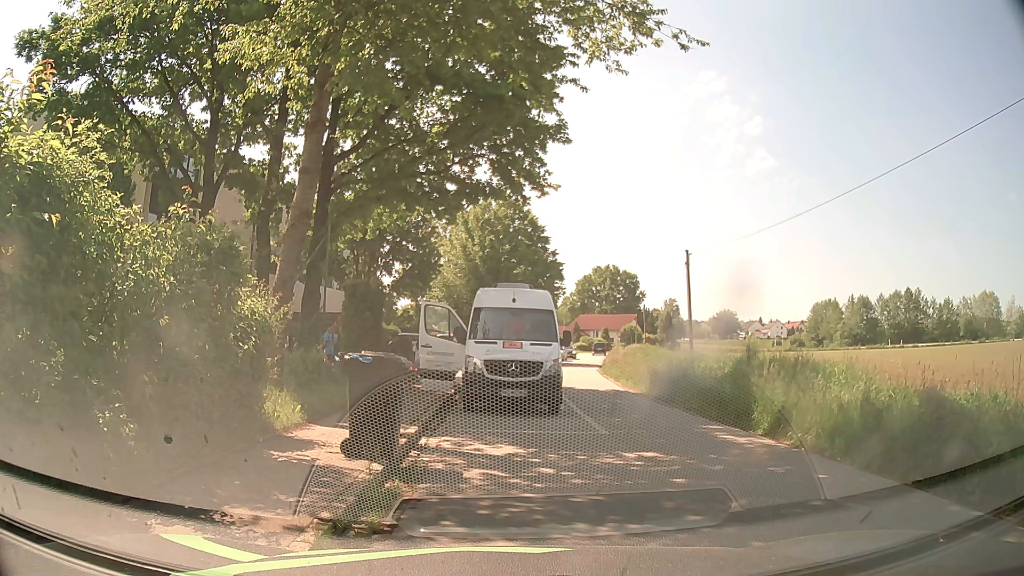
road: residential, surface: asphalt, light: Day
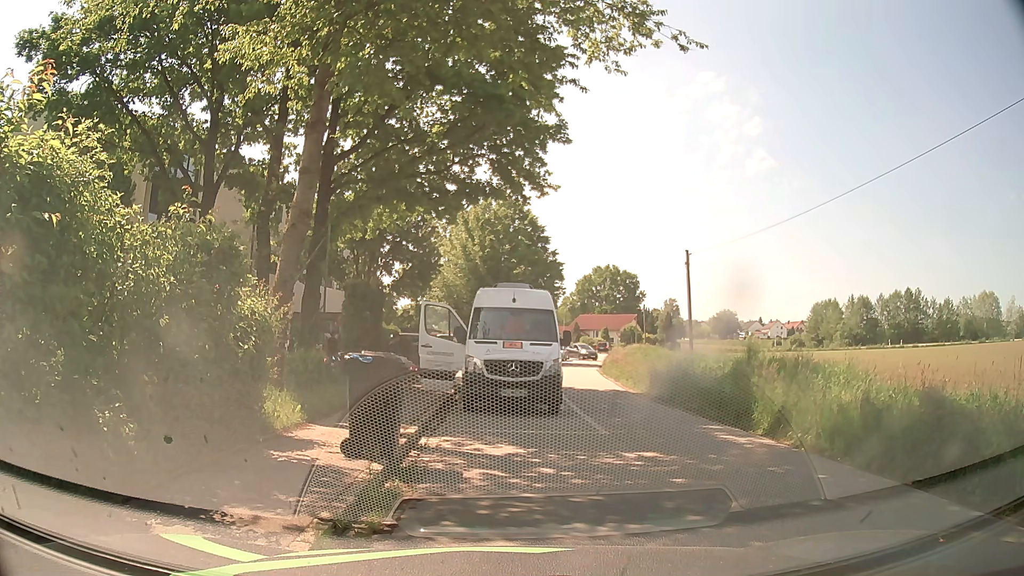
(0.0, 0.0) m; 0°
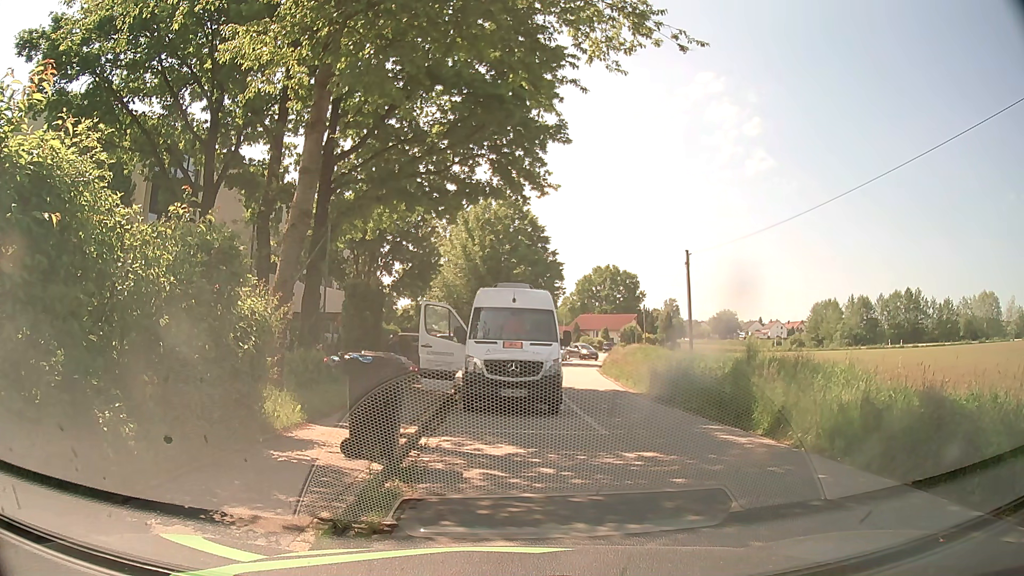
(0.0, 0.0) m; 0°
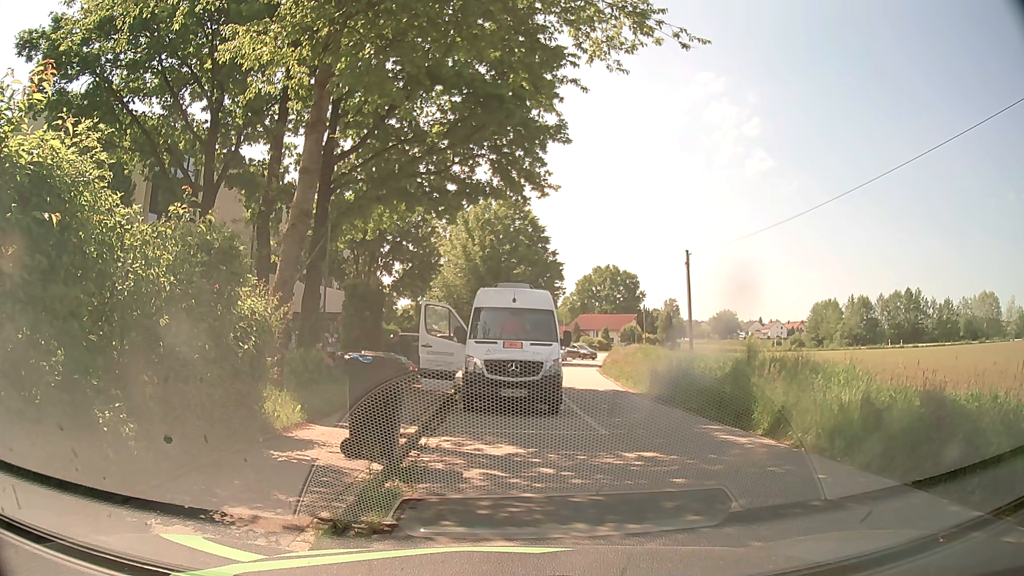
(0.0, 0.0) m; 0°
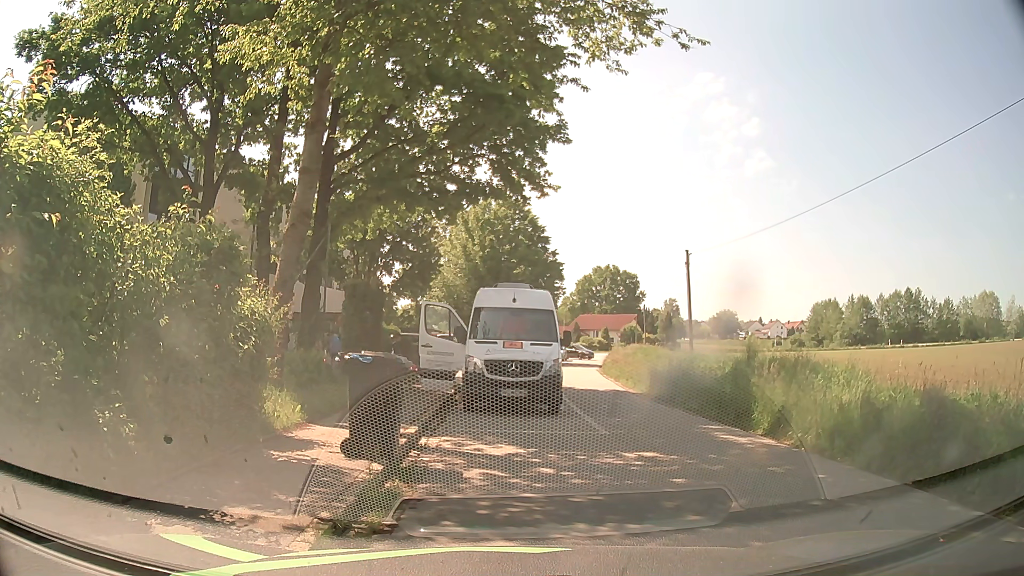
(0.0, 0.0) m; 0°
